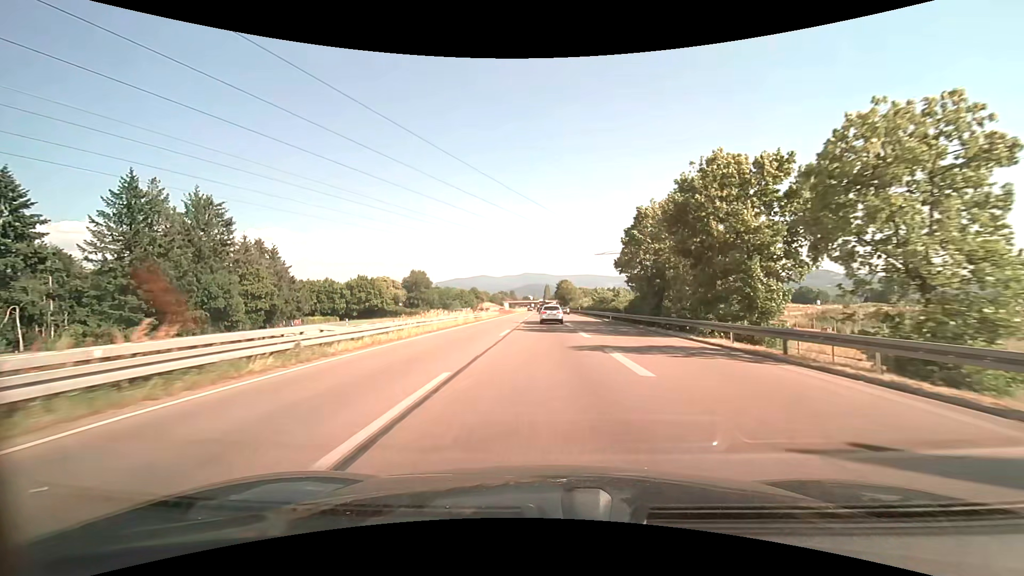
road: trunk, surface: asphalt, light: Day
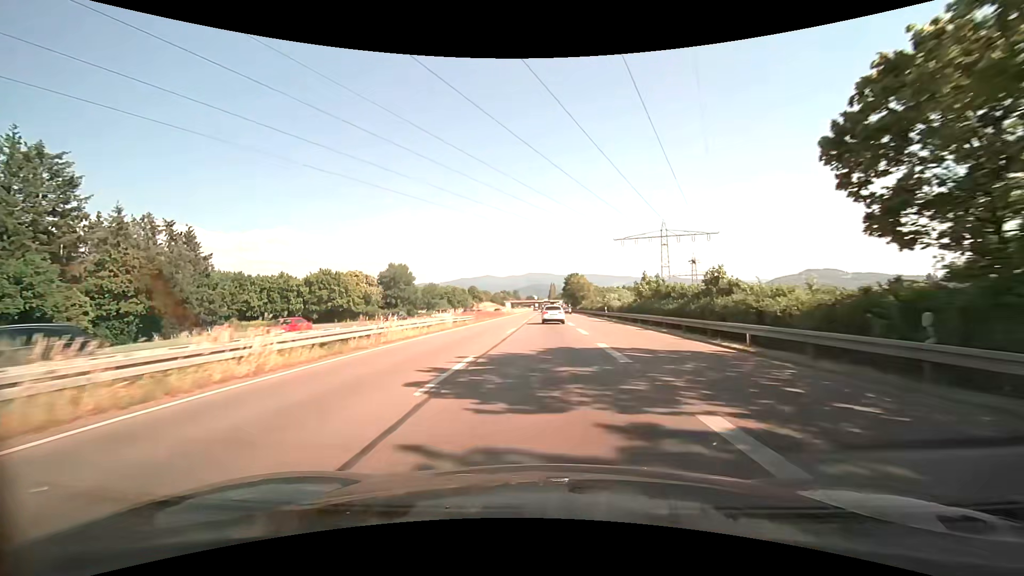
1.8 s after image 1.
(-0.1, +33.4) m; -1°
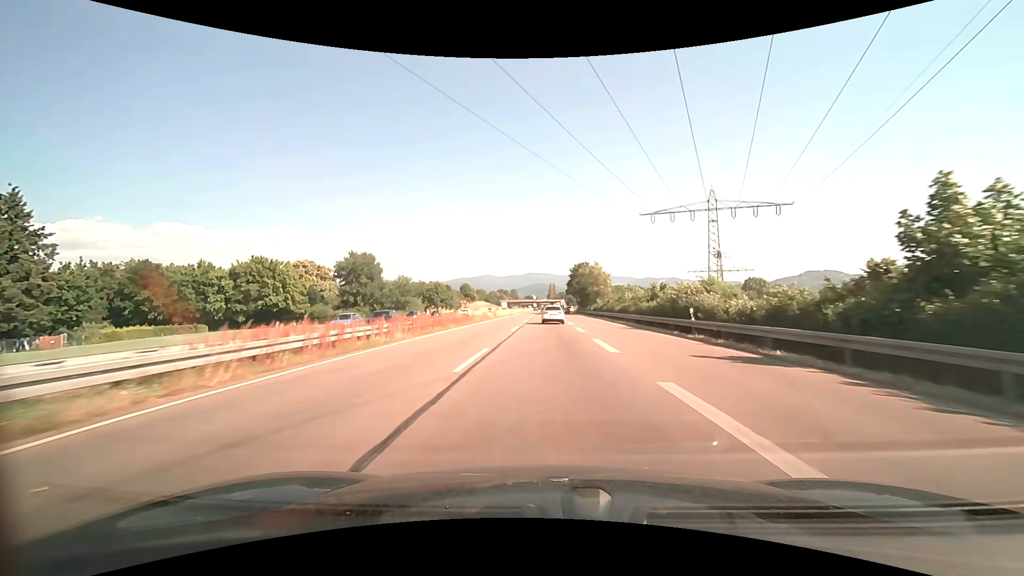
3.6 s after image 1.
(-0.1, +33.5) m; 0°
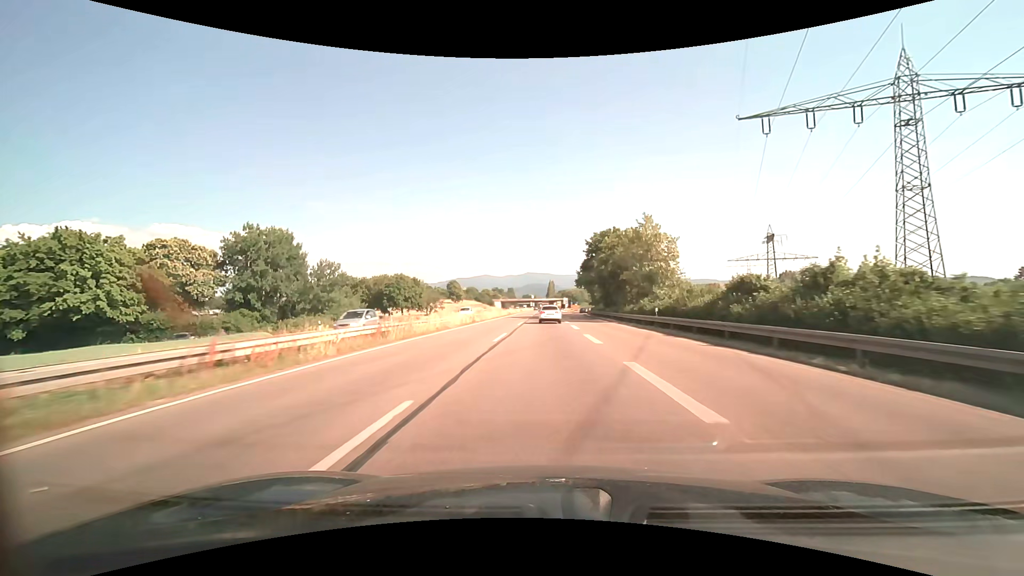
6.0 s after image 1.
(+0.1, +44.8) m; 0°
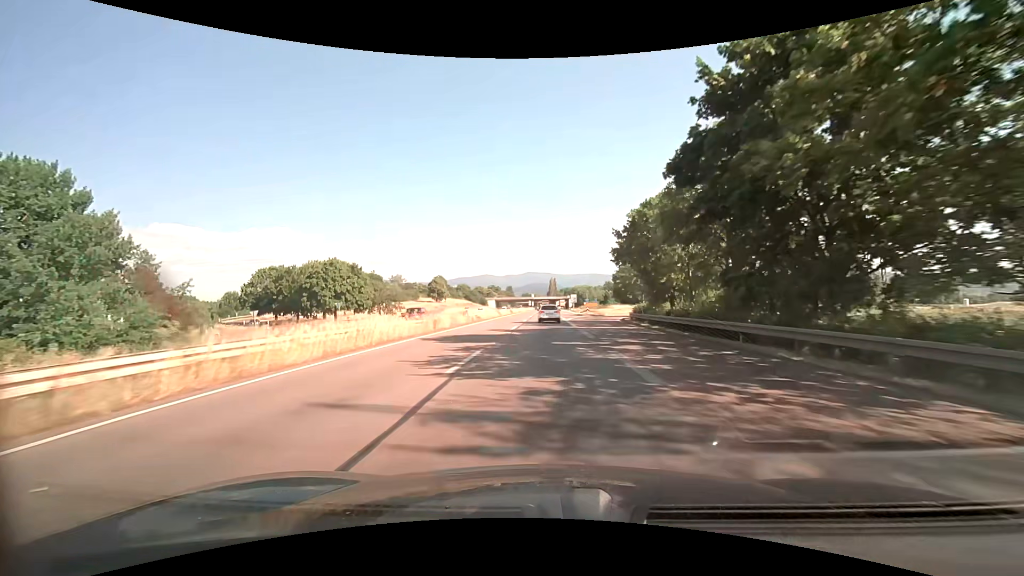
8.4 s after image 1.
(0.0, +45.6) m; 0°
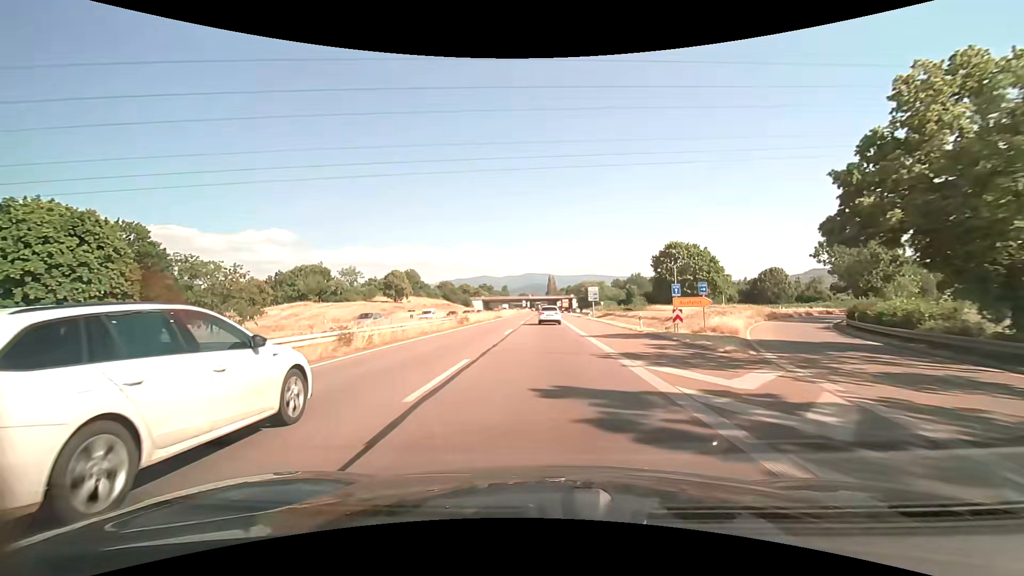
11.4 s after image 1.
(+0.1, +56.5) m; 0°
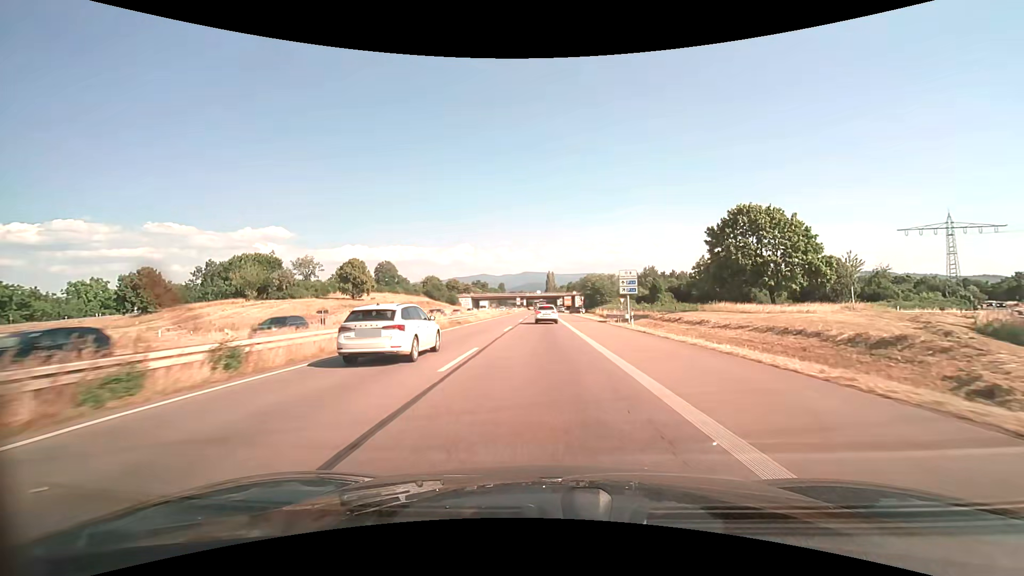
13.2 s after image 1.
(+0.1, +32.7) m; 0°
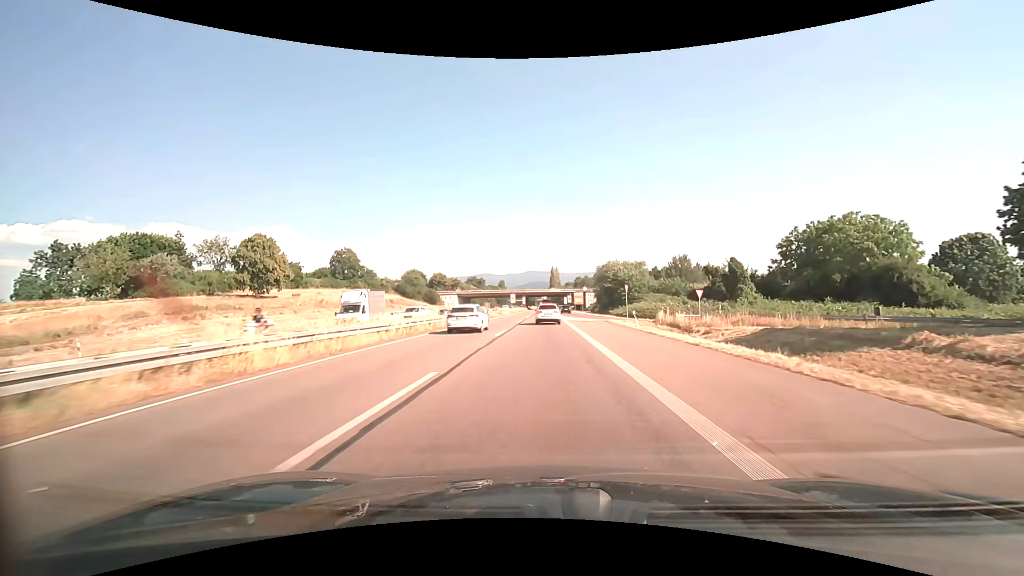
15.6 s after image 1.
(0.0, +41.9) m; 0°
(0, +10) (0, +20) (0, +30) (0, +40) (0, +50) (0, +60) (0, +70) (0, +80) (0, +90) (0, +100) m
